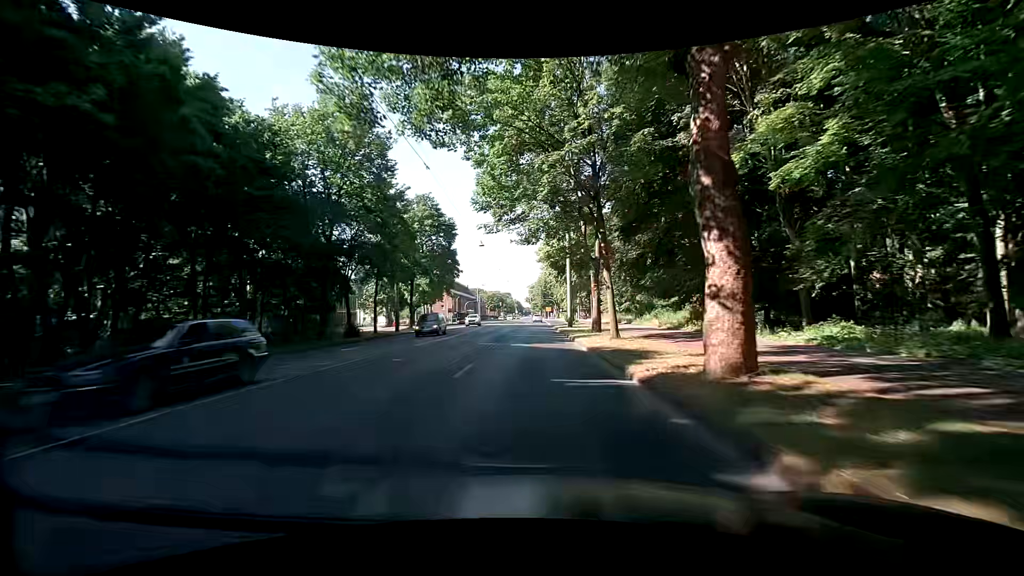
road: primary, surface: asphalt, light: Day
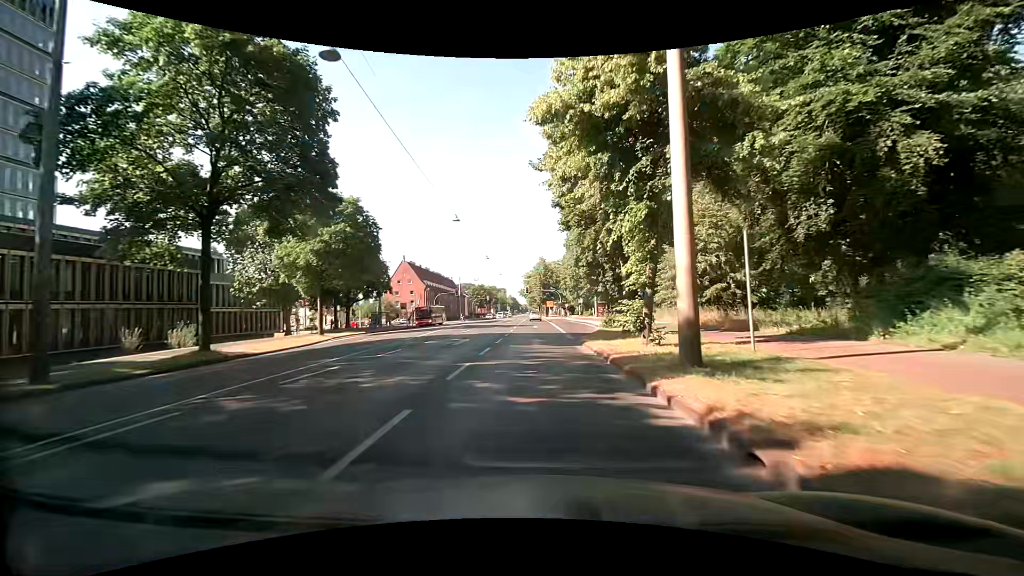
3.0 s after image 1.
(+0.4, +37.9) m; +1°
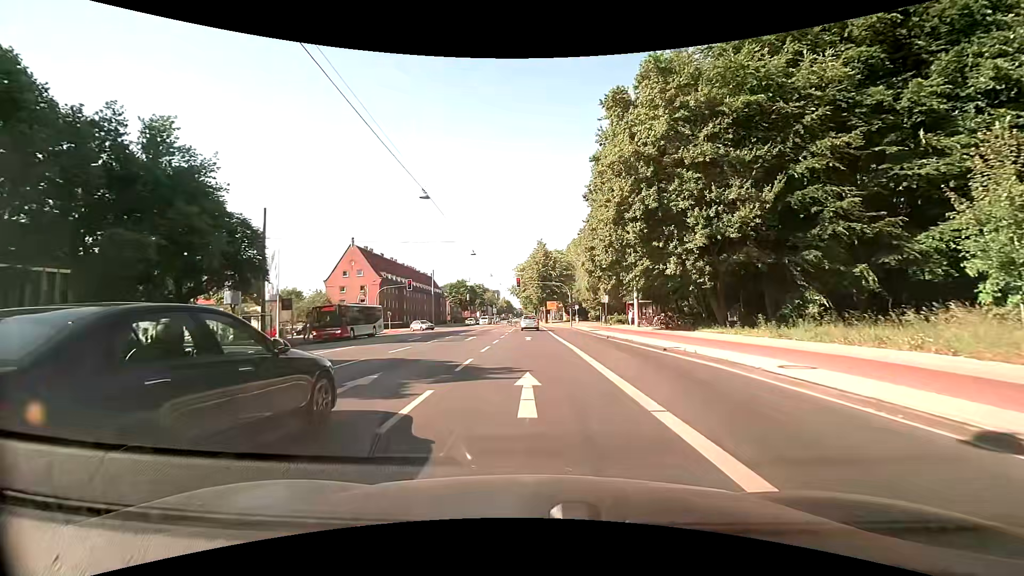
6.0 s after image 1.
(-0.1, +34.1) m; 0°
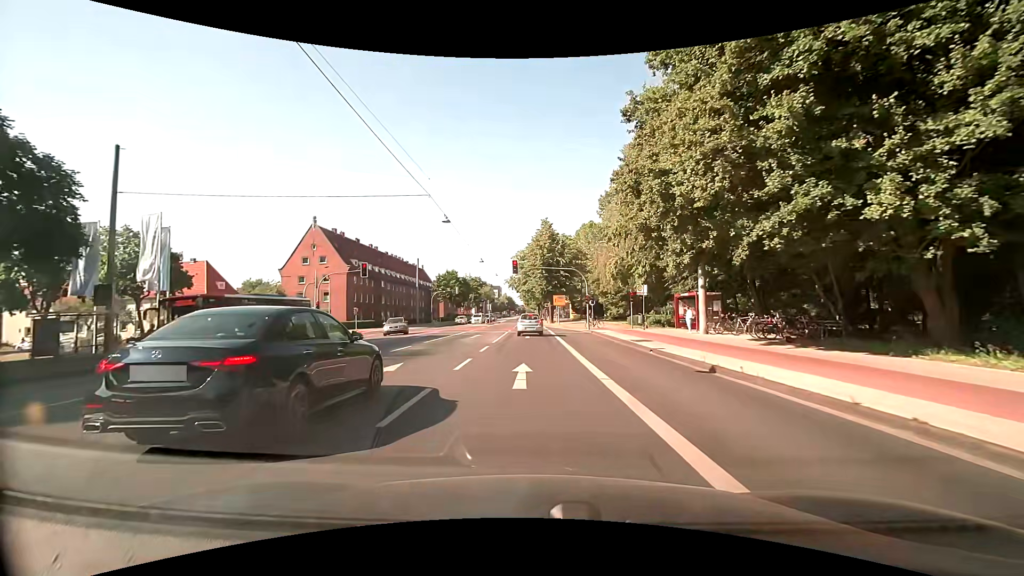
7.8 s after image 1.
(-0.1, +17.4) m; -1°
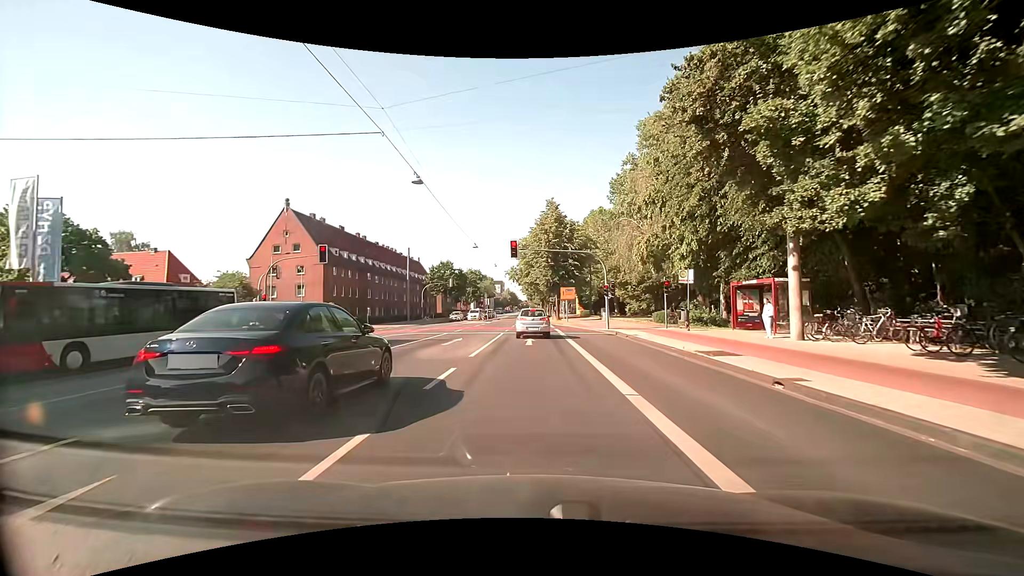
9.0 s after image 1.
(0.0, +9.5) m; 0°
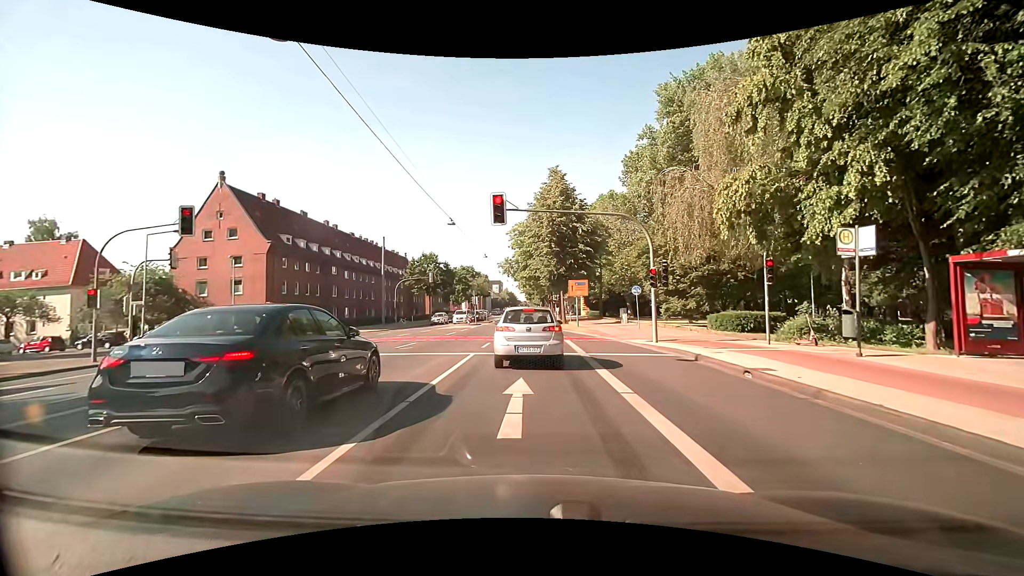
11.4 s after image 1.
(0.0, +13.7) m; 0°
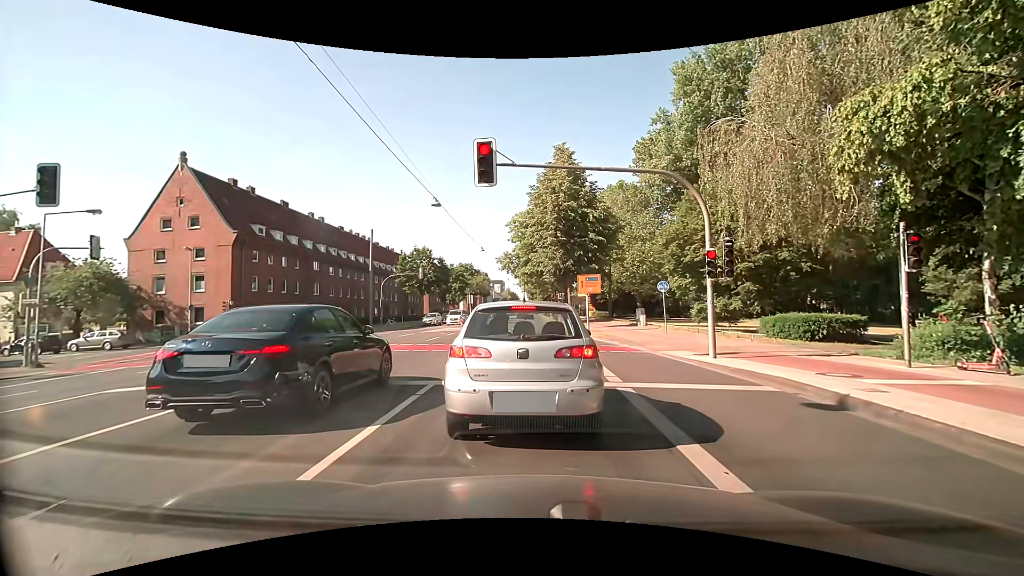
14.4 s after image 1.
(0.0, +6.2) m; -2°
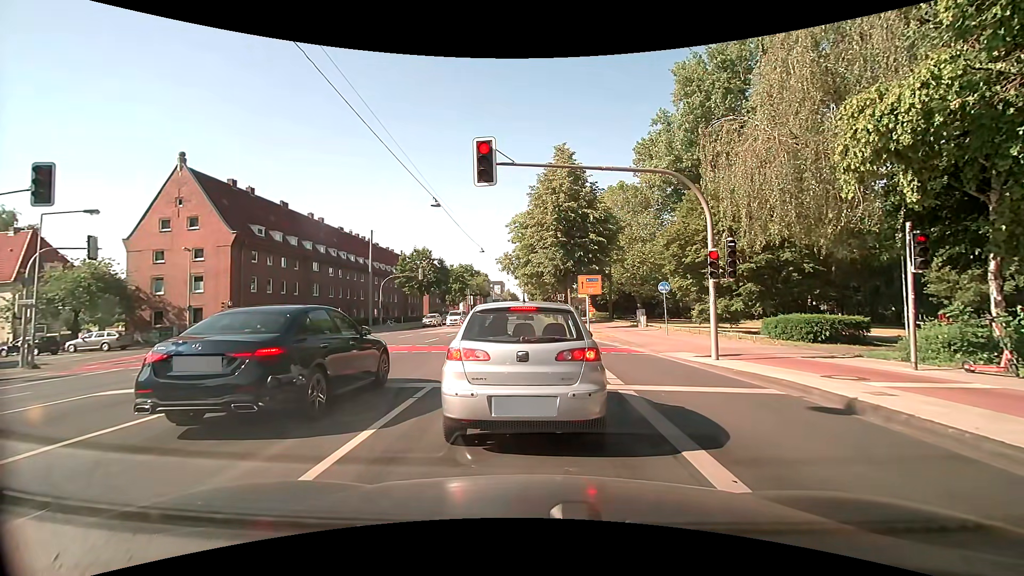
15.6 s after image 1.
(0.0, +0.2) m; 0°
